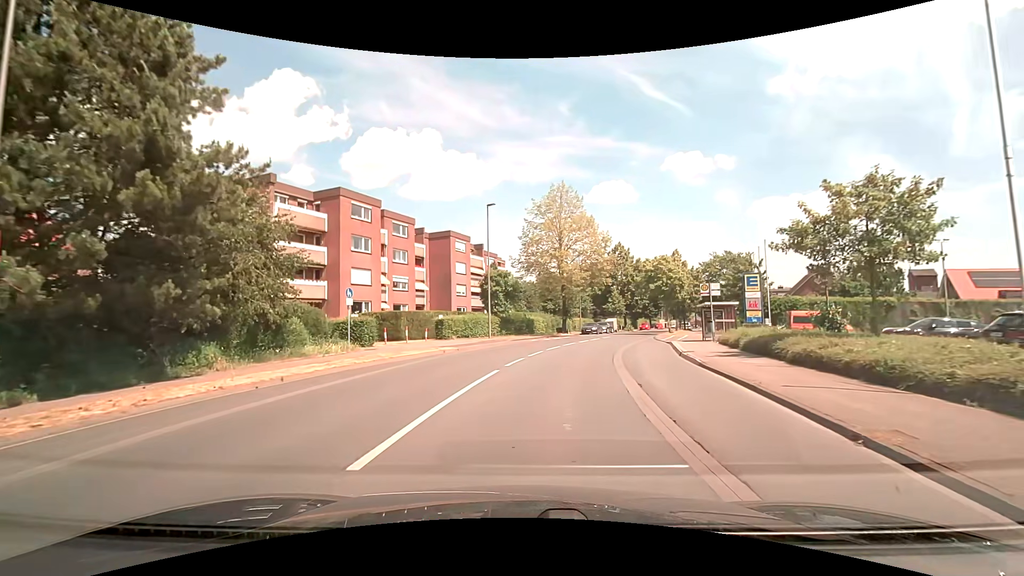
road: secondary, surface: asphalt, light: Day
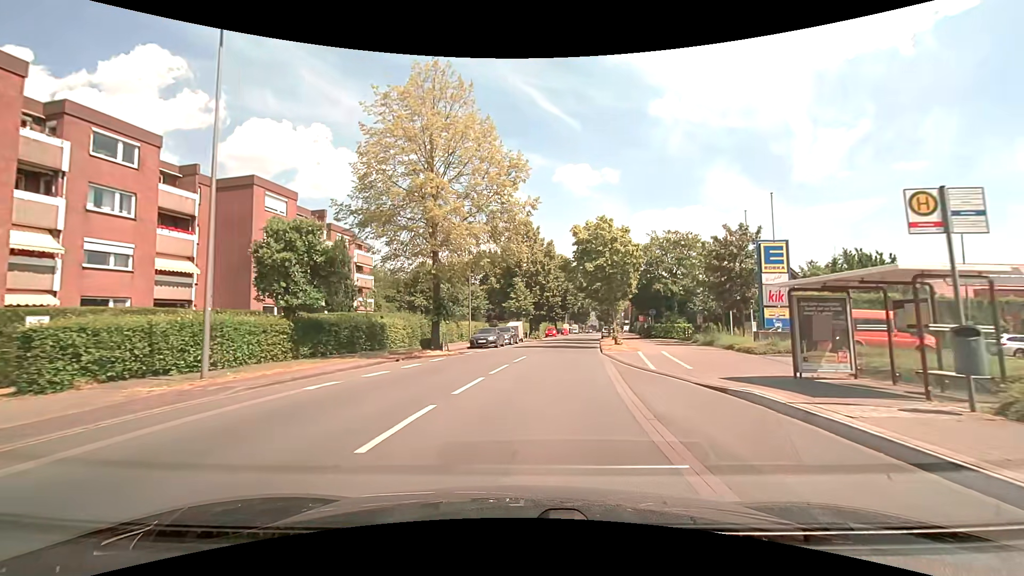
(+2.5, +23.3) m; +12°
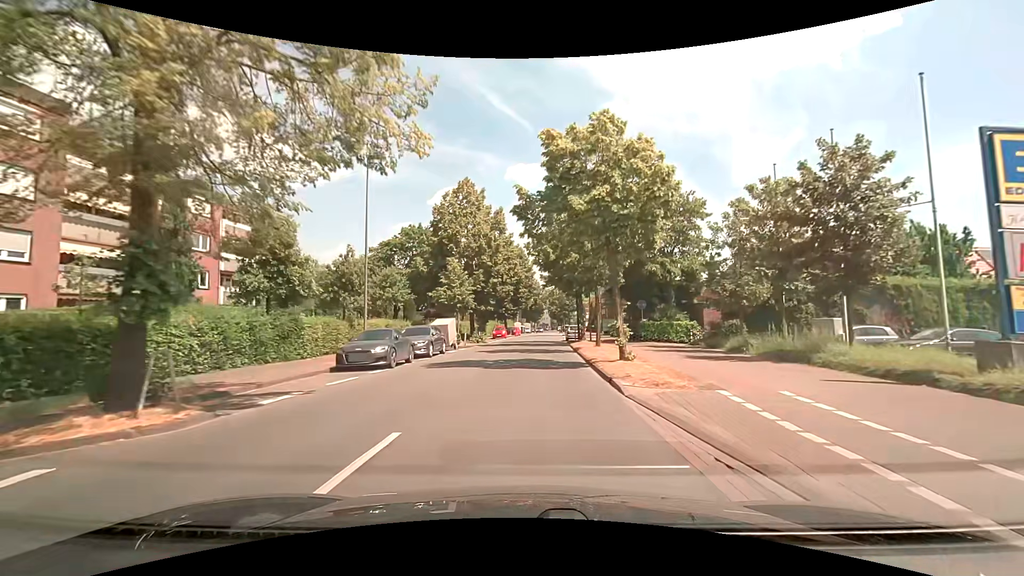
(+0.9, +15.8) m; +6°
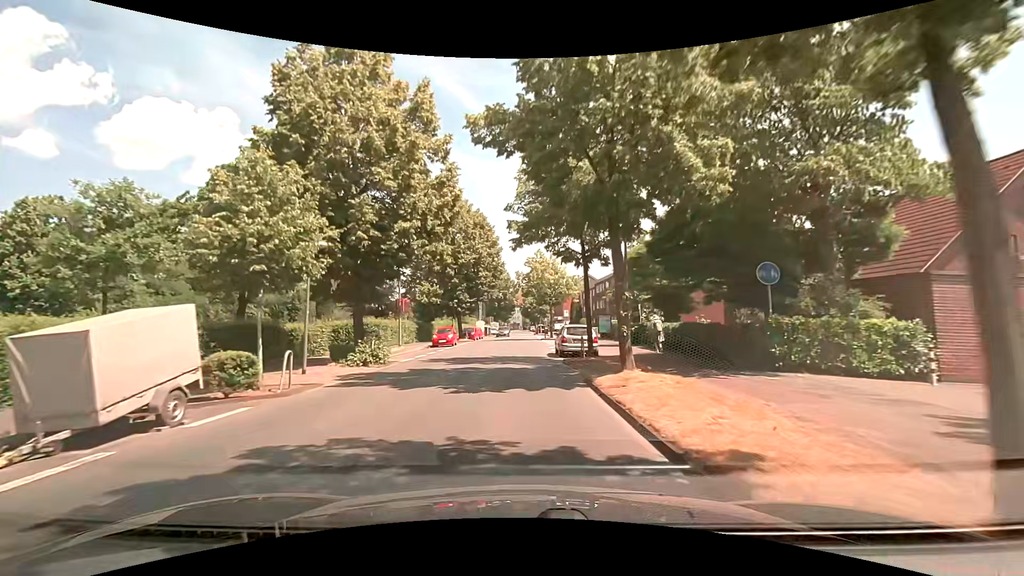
(+0.9, +22.4) m; +4°
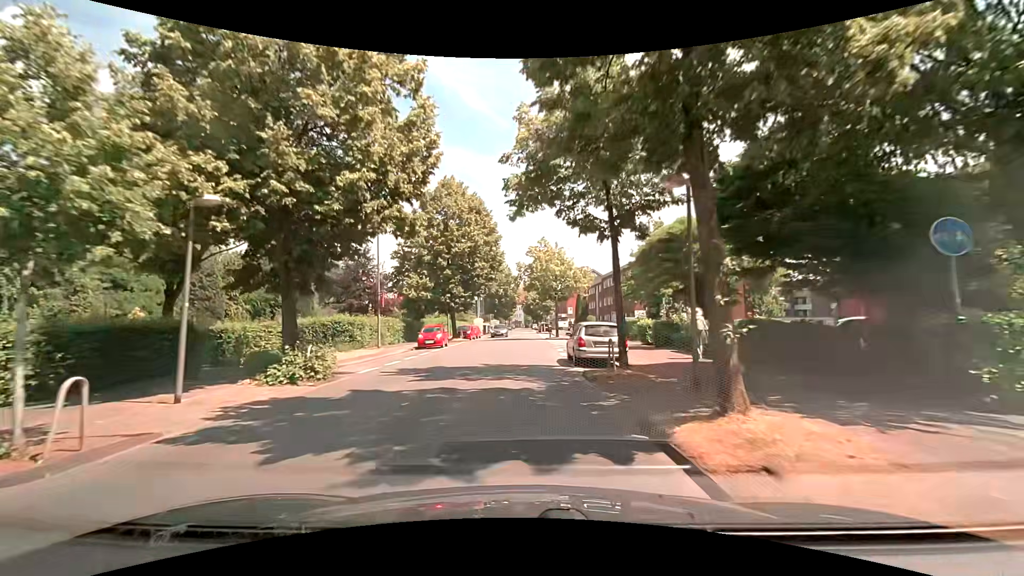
(0.0, +5.8) m; 0°
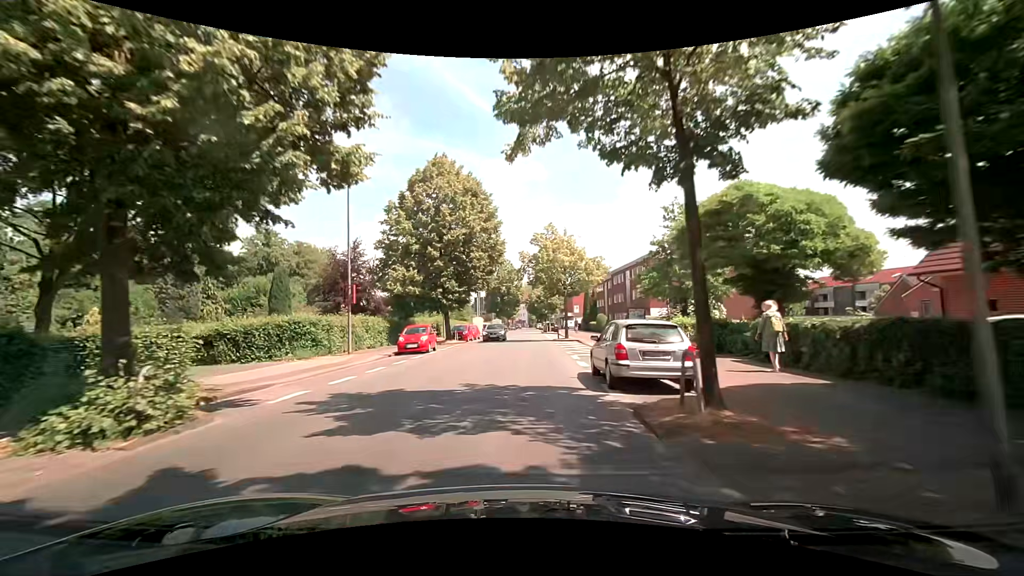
(0.0, +5.8) m; 0°
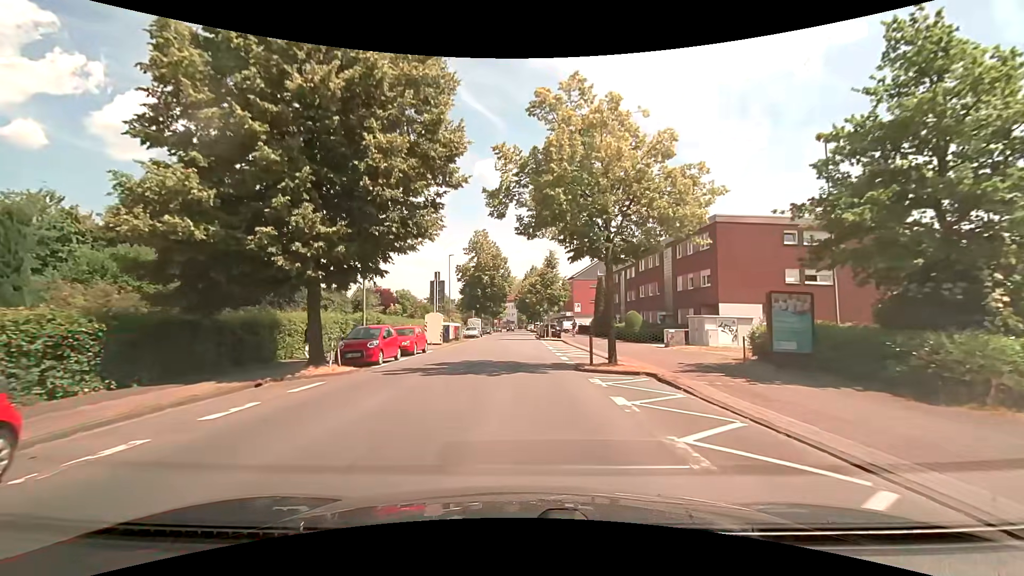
(+0.1, +23.0) m; +1°
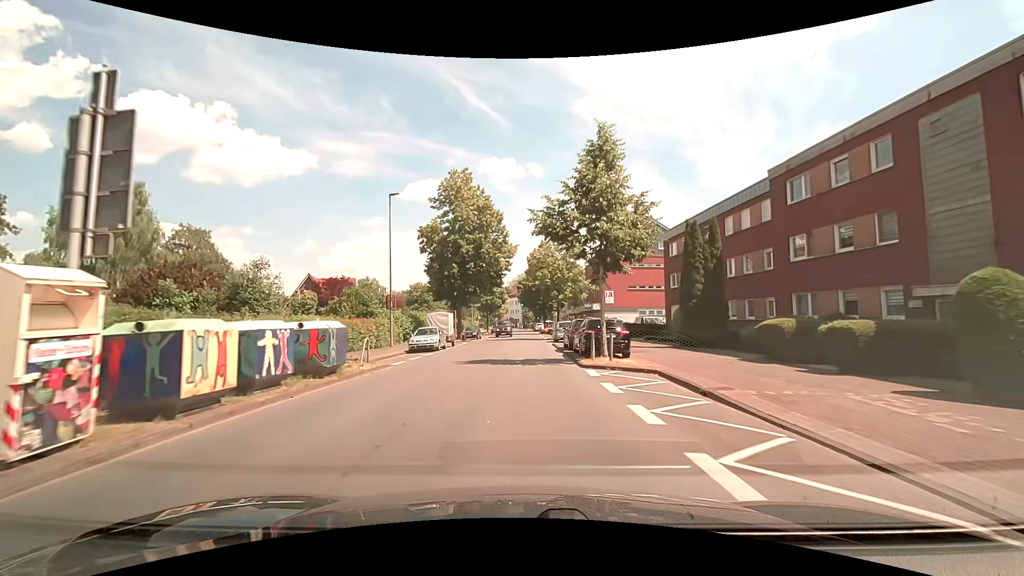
(-0.1, +29.8) m; -1°
(0, +10) (0, +20) (0, +30) (0, +40) (+1, +50) (+1, +60) (+1, +70) (+1, +80) (+1, +90) (+1, +100) m
